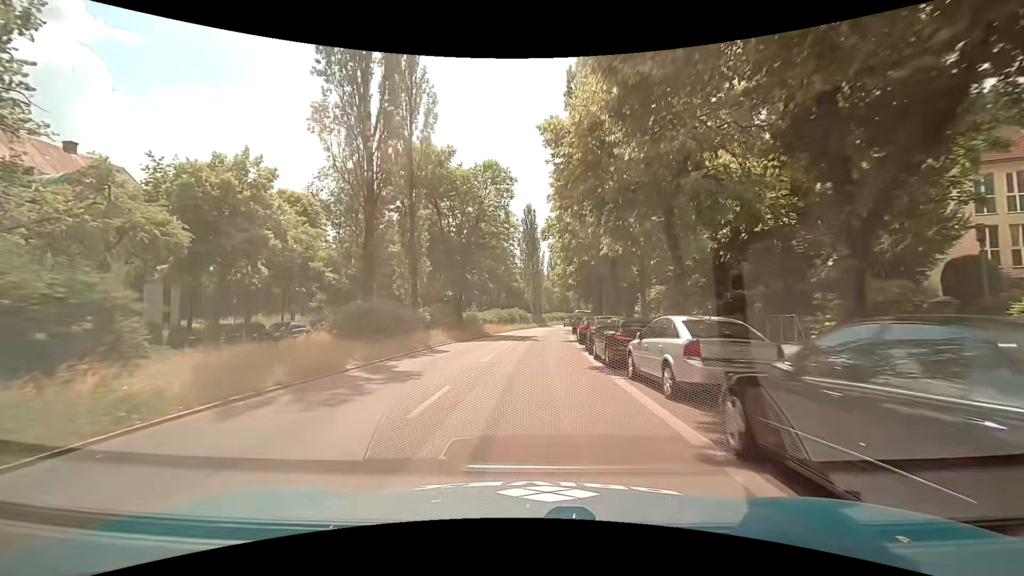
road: secondary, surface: asphalt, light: Day
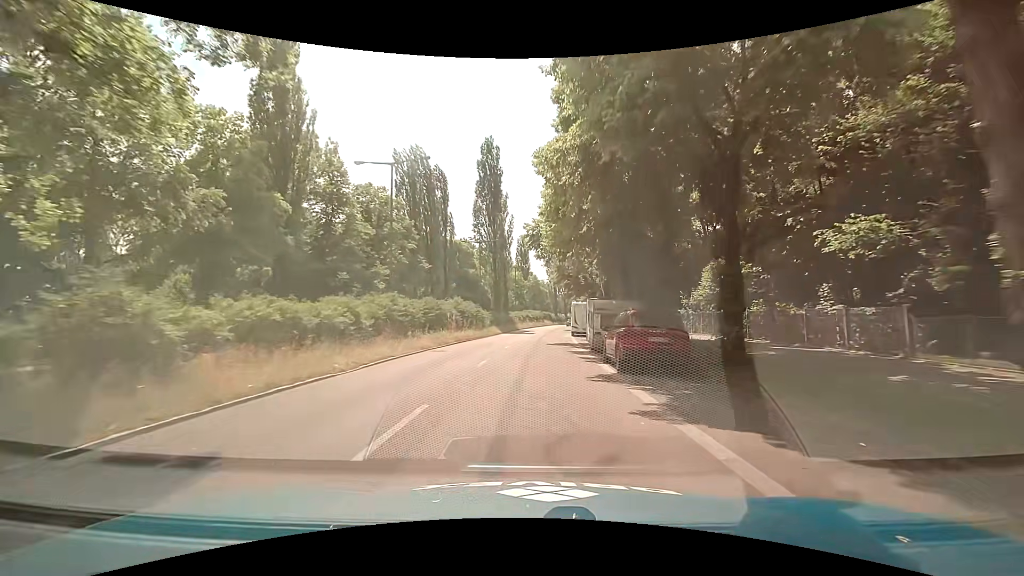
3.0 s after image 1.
(+1.1, +37.9) m; +4°
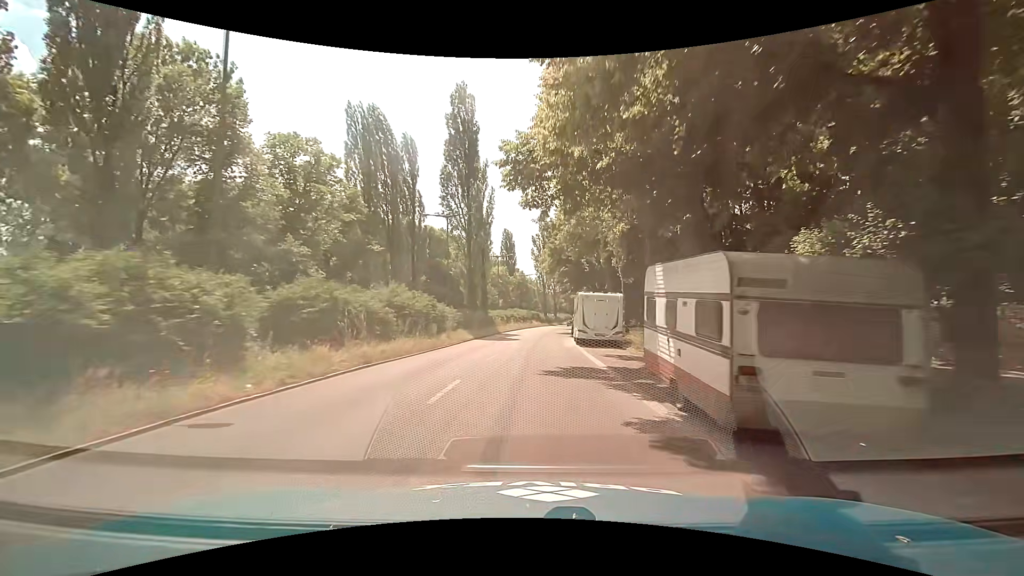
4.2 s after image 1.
(0.0, +14.8) m; +1°
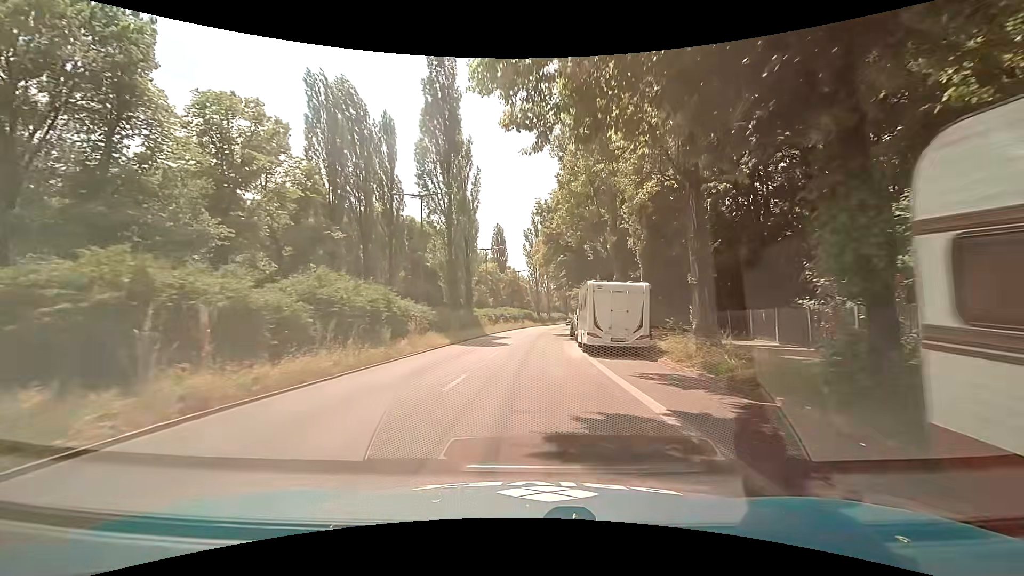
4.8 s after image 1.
(0.0, +7.4) m; +1°
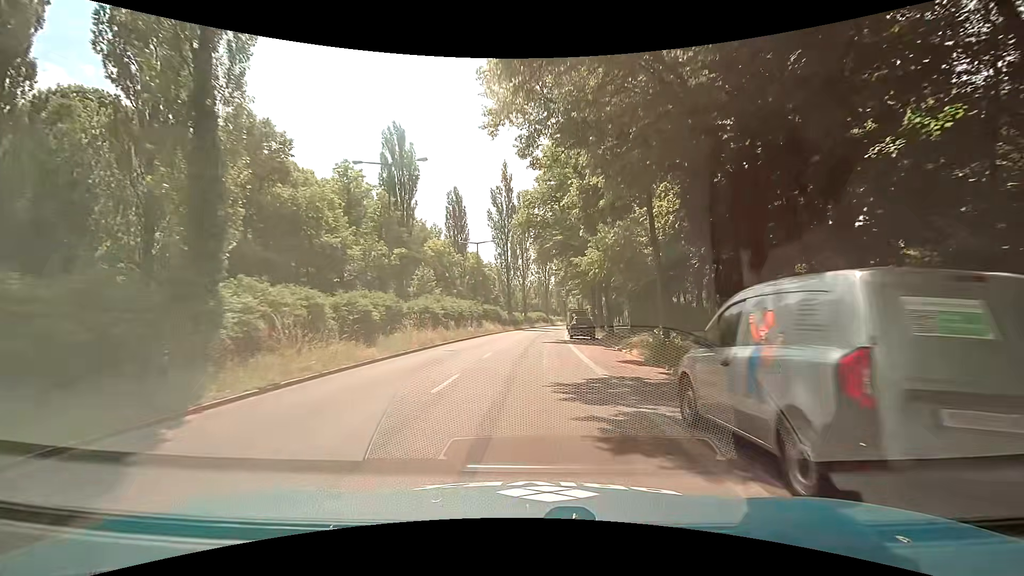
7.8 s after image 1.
(+1.1, +36.2) m; +2°
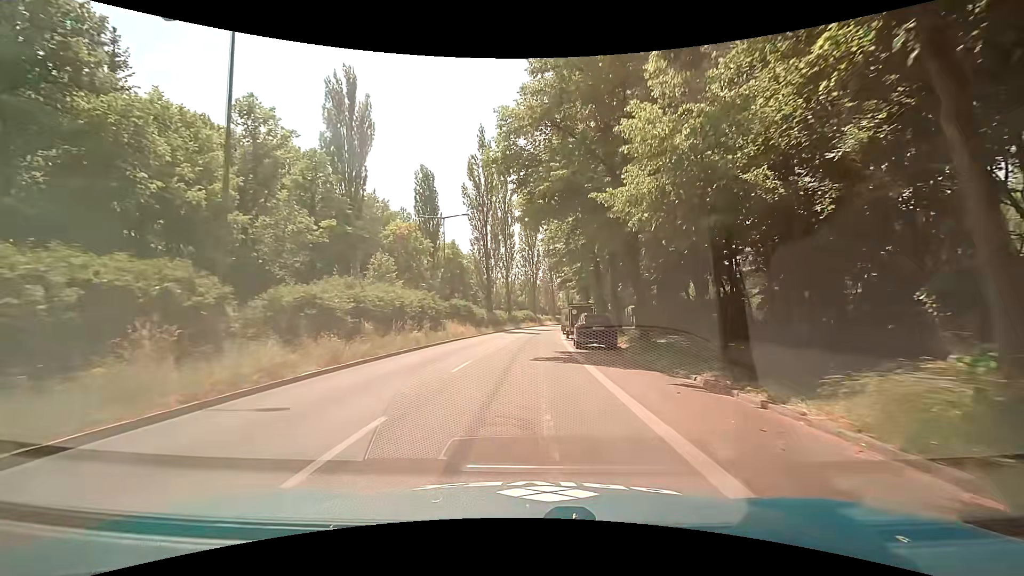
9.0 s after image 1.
(+0.3, +14.4) m; +3°
(0, +10) (0, +20) (0, +30) (0, +40) (+1, +50) (+1, +60) (+2, +70) (+3, +80) (+4, +90) (+5, +100) m
